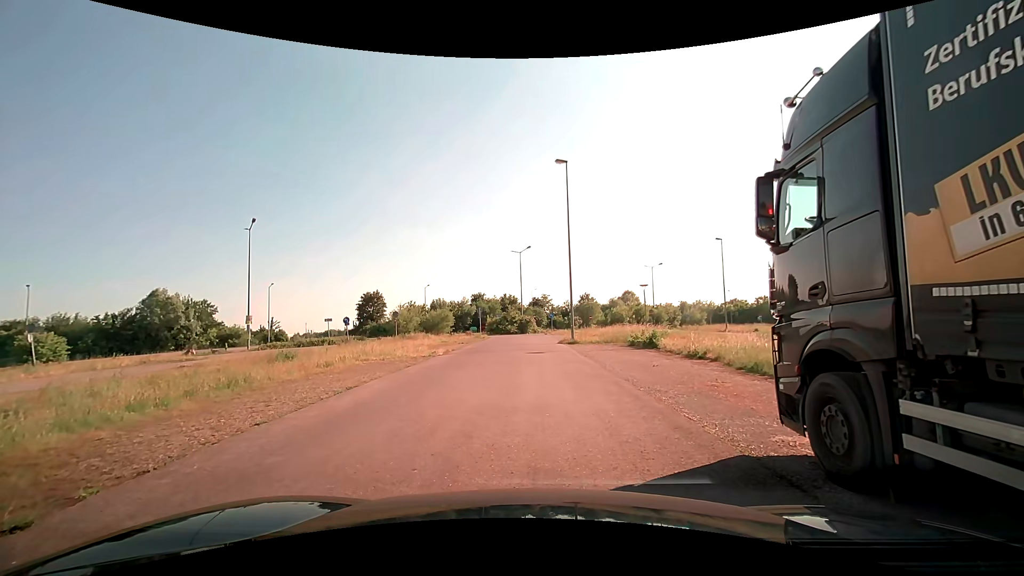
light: Day
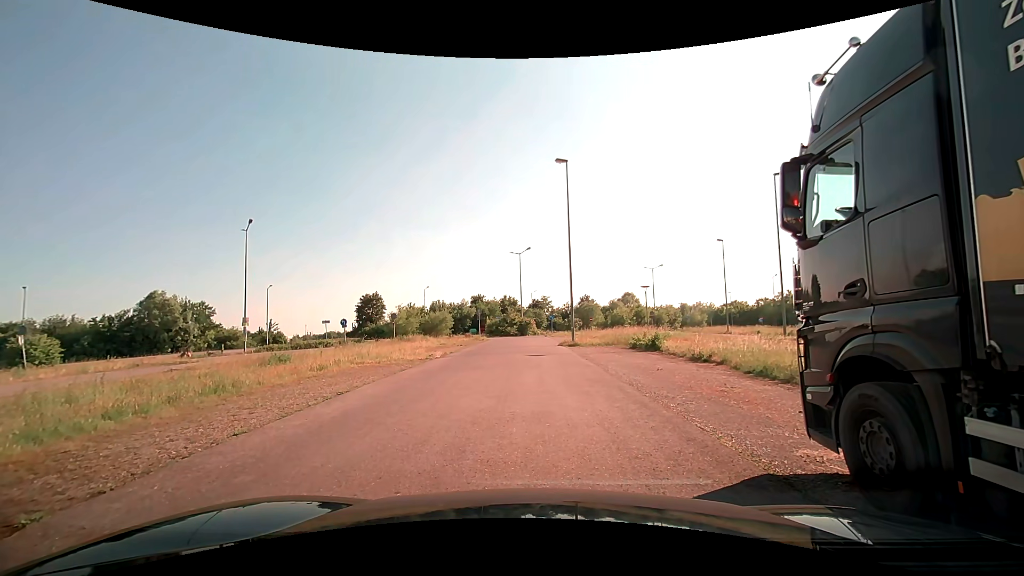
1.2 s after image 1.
(0.0, +0.5) m; 0°
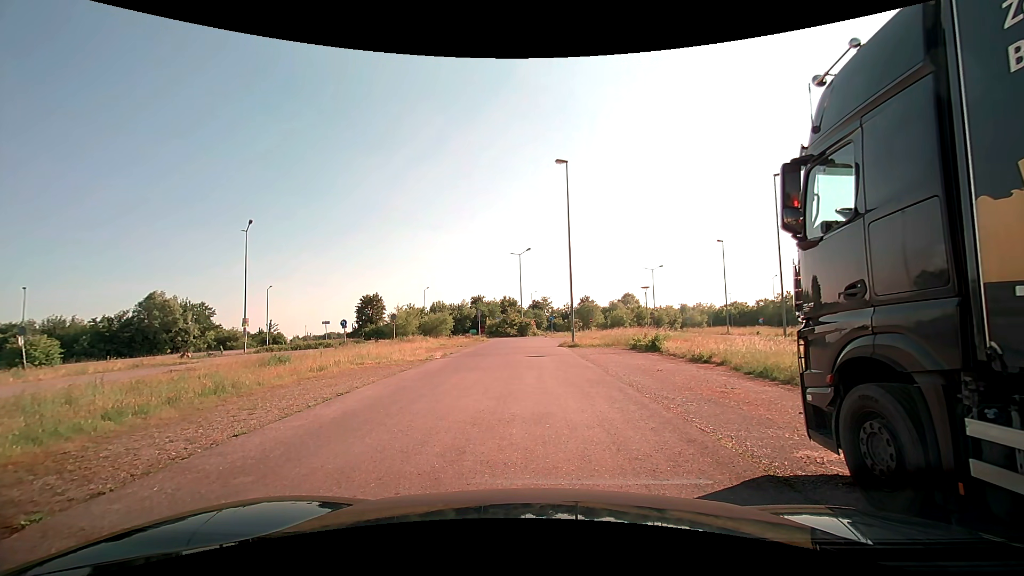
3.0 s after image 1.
(0.0, +0.1) m; 0°
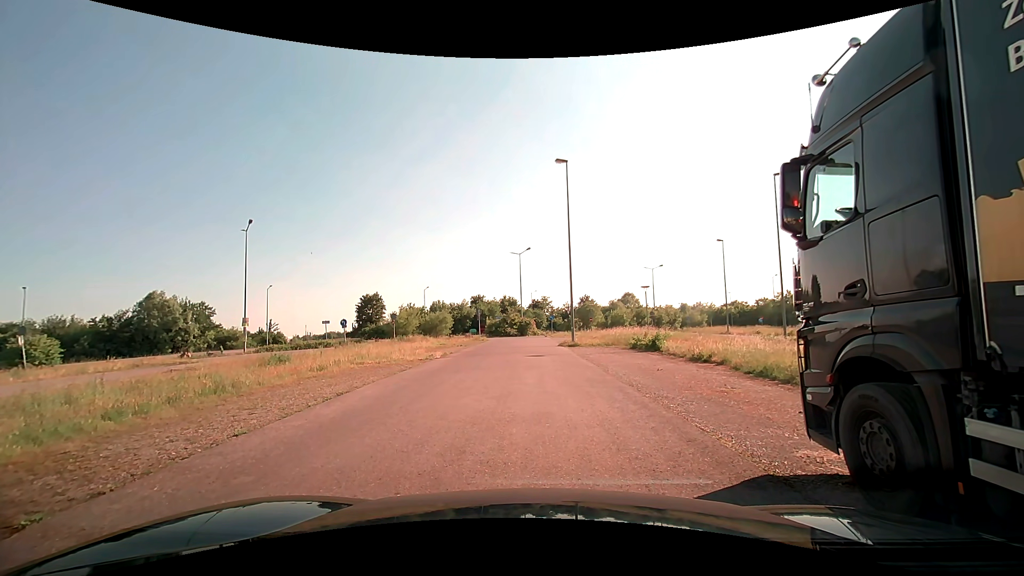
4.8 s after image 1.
(0.0, 0.0) m; 0°
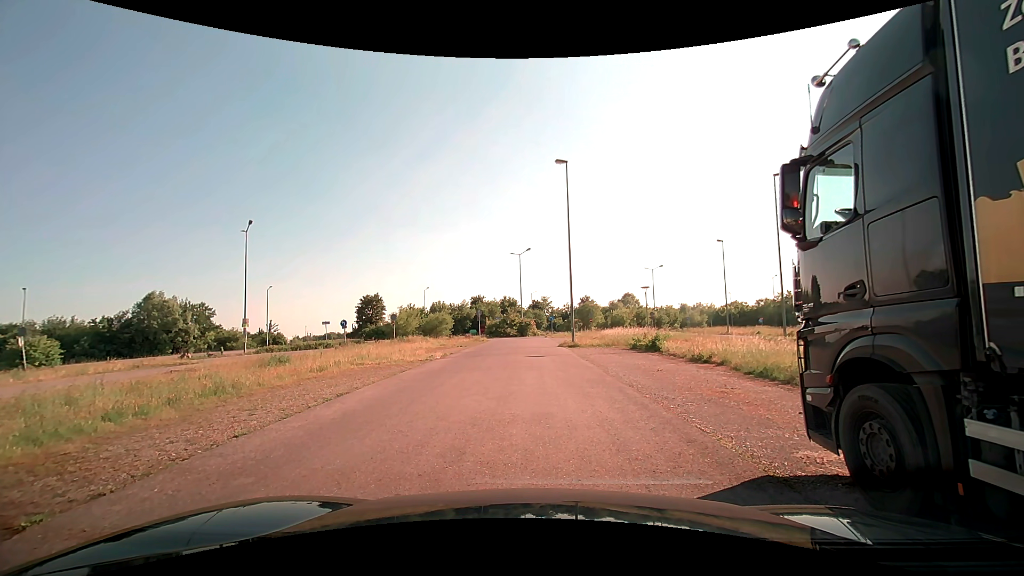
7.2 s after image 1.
(0.0, 0.0) m; 0°
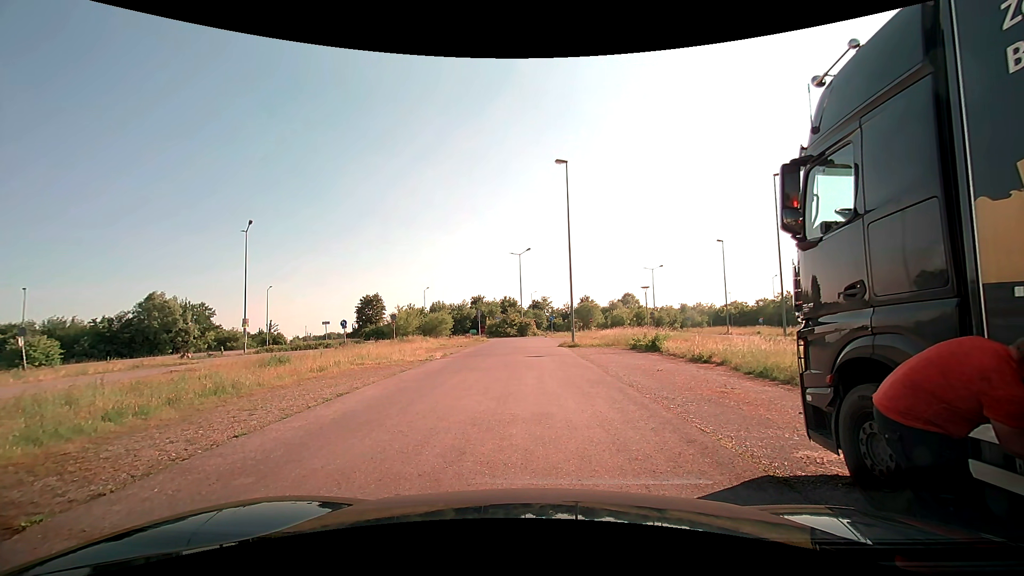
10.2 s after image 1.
(0.0, 0.0) m; 0°
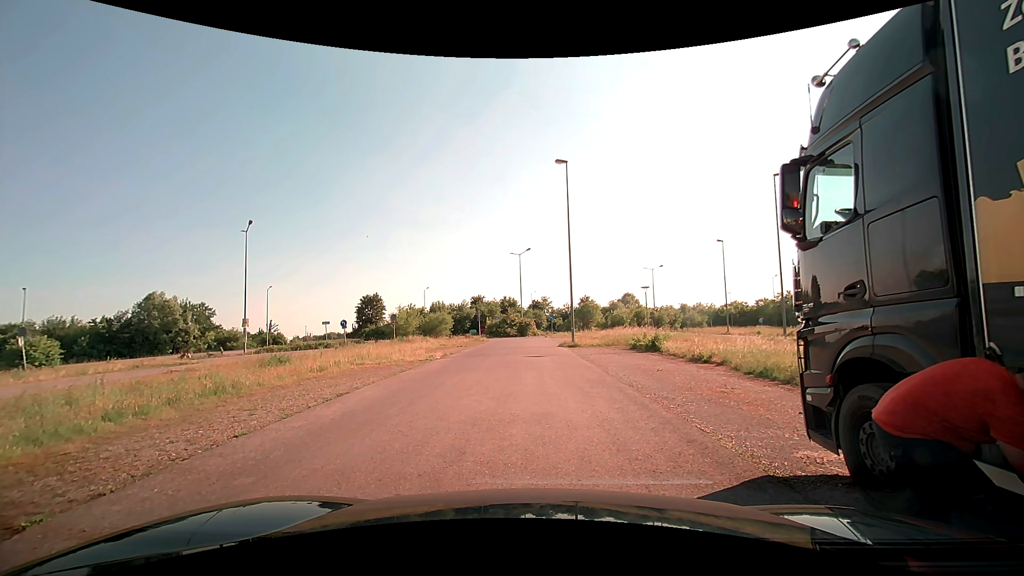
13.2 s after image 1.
(0.0, 0.0) m; 0°
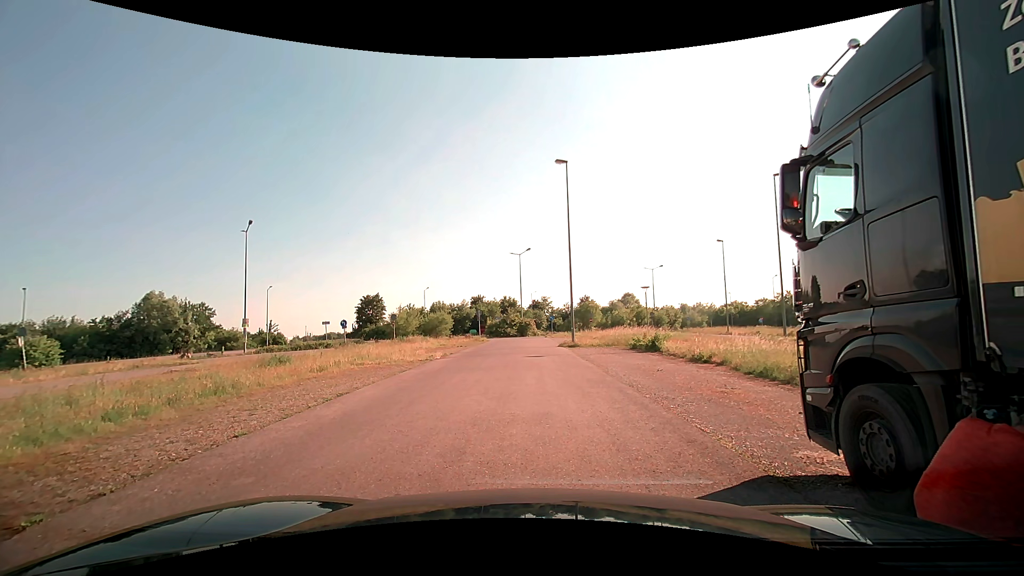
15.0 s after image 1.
(0.0, 0.0) m; 0°
